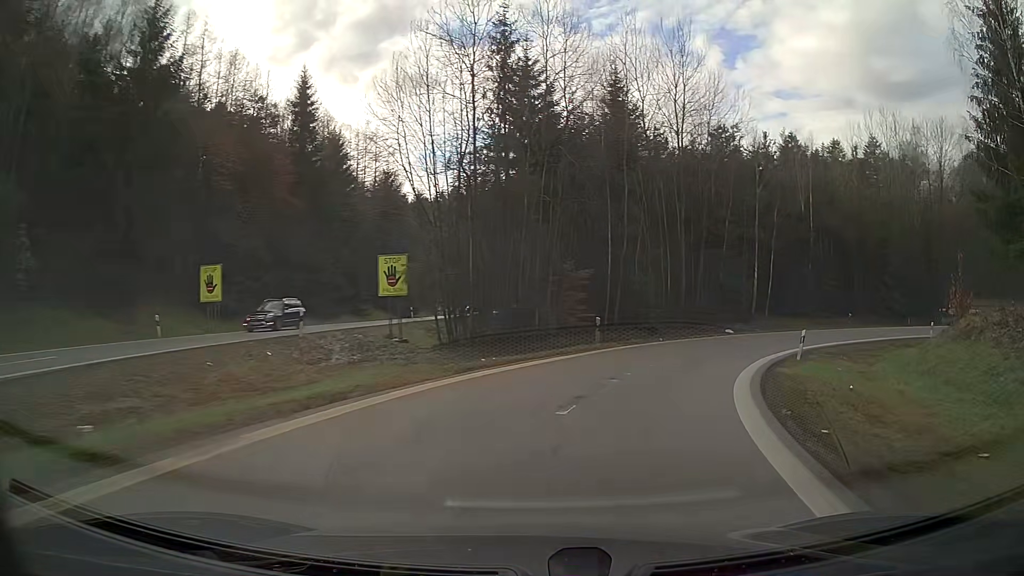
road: motorway_link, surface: asphalt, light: Day
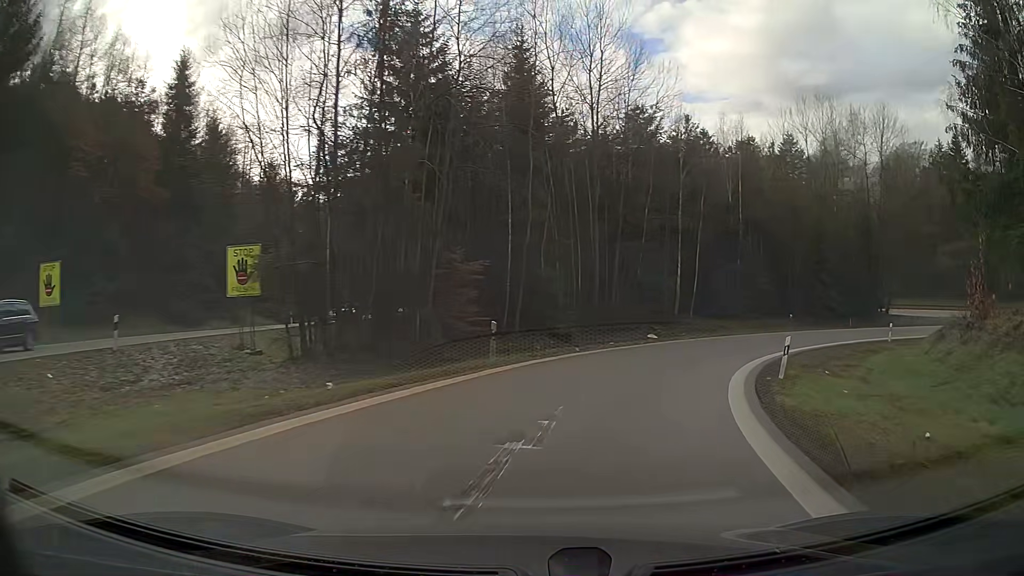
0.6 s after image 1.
(+0.5, +6.8) m; +9°
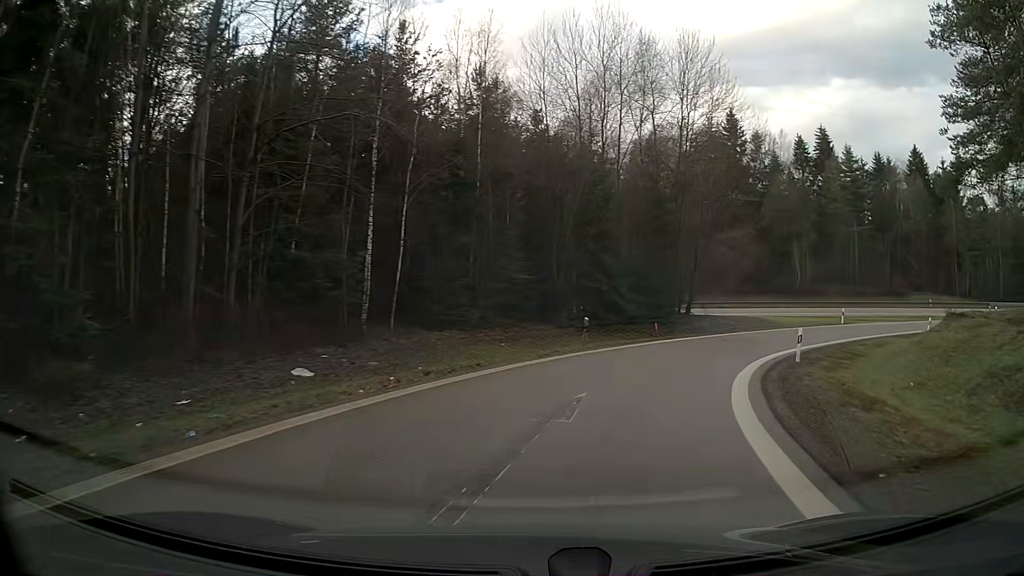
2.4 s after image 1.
(+4.4, +20.2) m; +25°
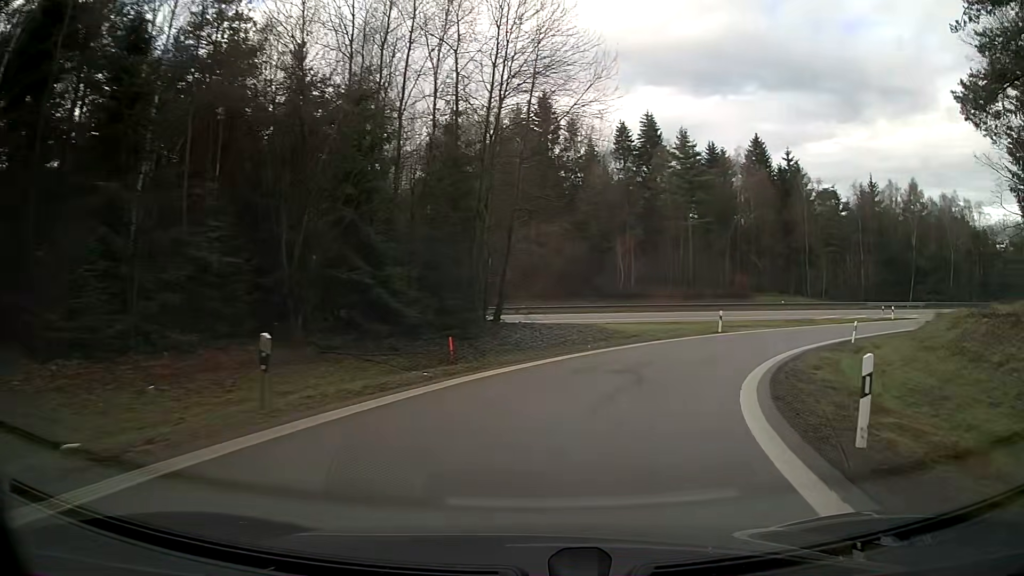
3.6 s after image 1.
(+2.2, +14.1) m; +17°
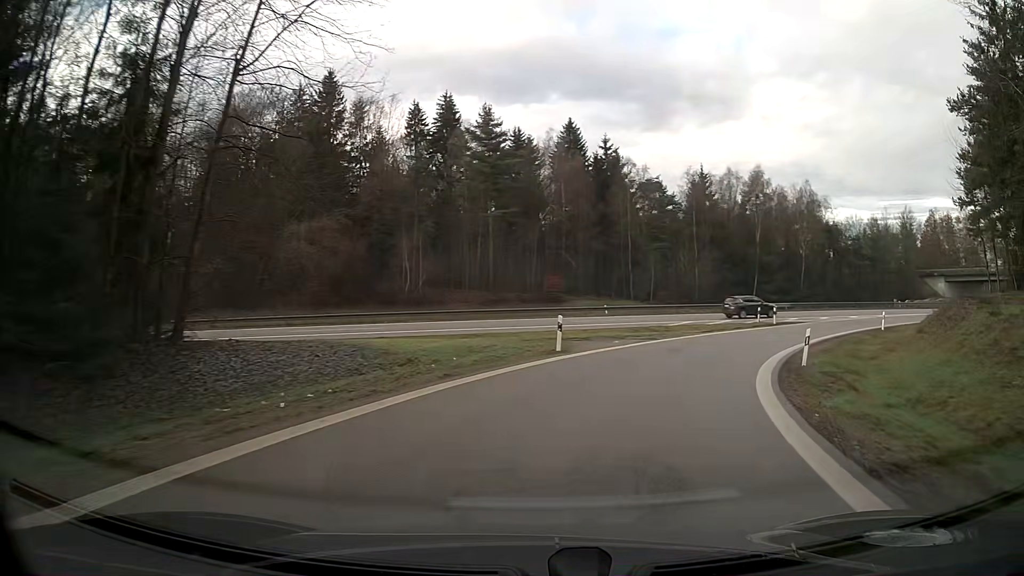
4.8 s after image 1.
(+2.2, +14.3) m; +17°
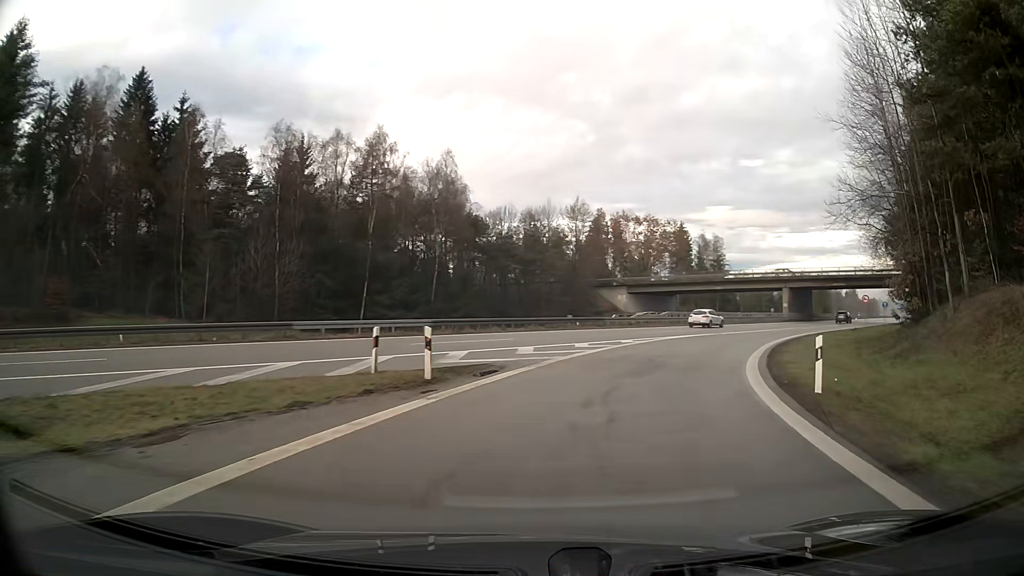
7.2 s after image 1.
(+8.5, +28.1) m; +33°
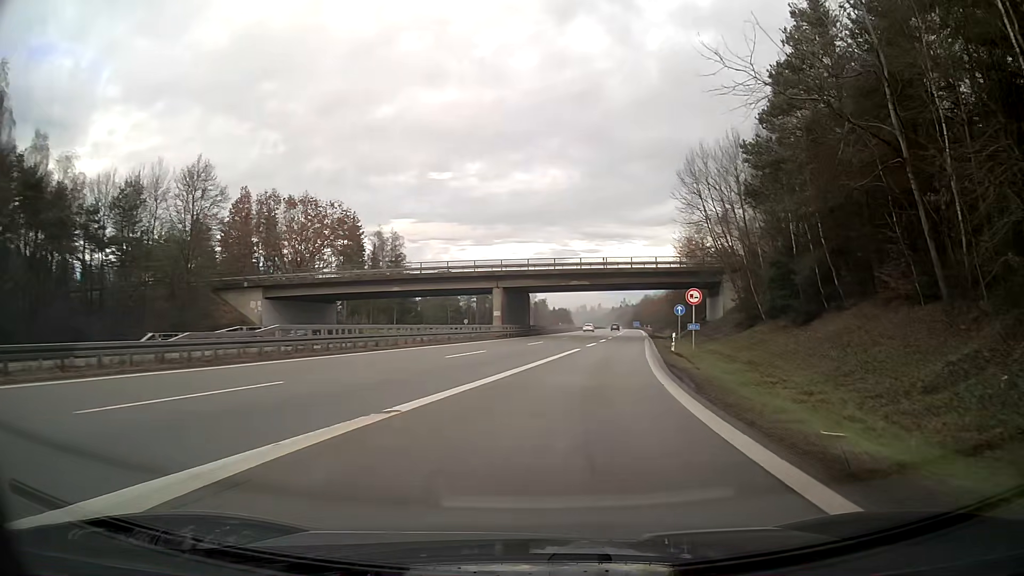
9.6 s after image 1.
(+7.5, +29.9) m; +26°
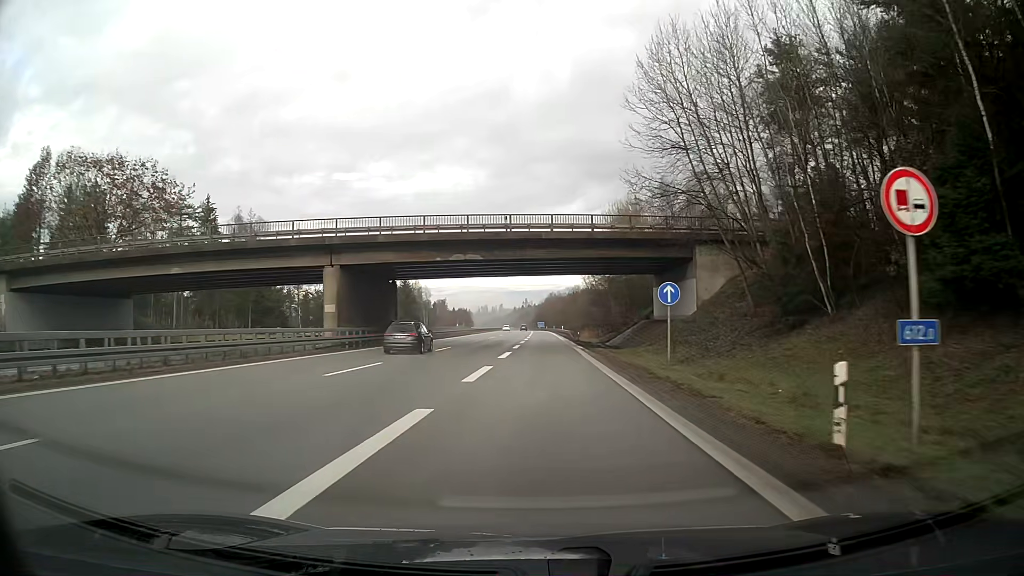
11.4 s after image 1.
(+1.8, +25.8) m; +7°
